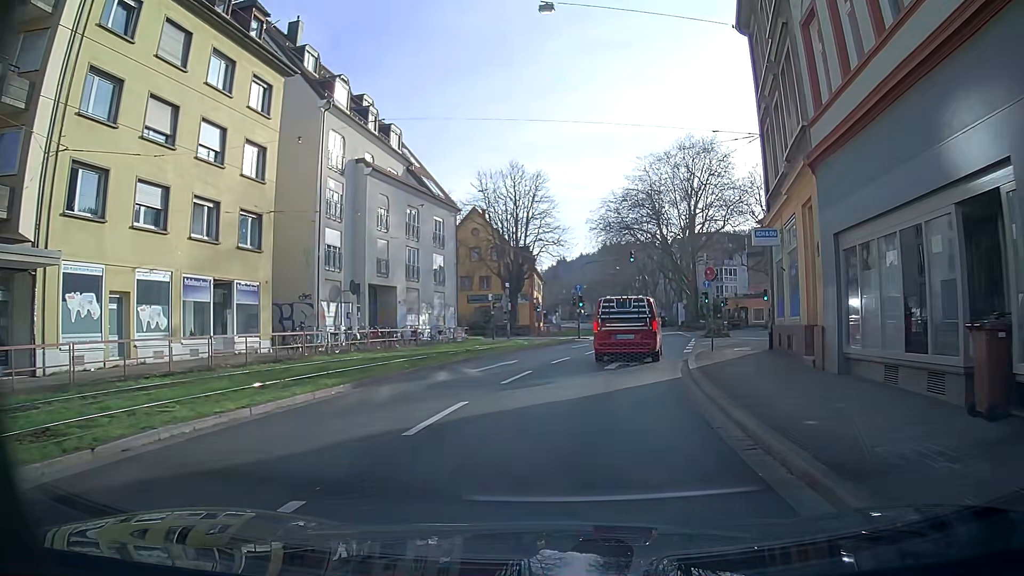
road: primary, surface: asphalt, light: Day
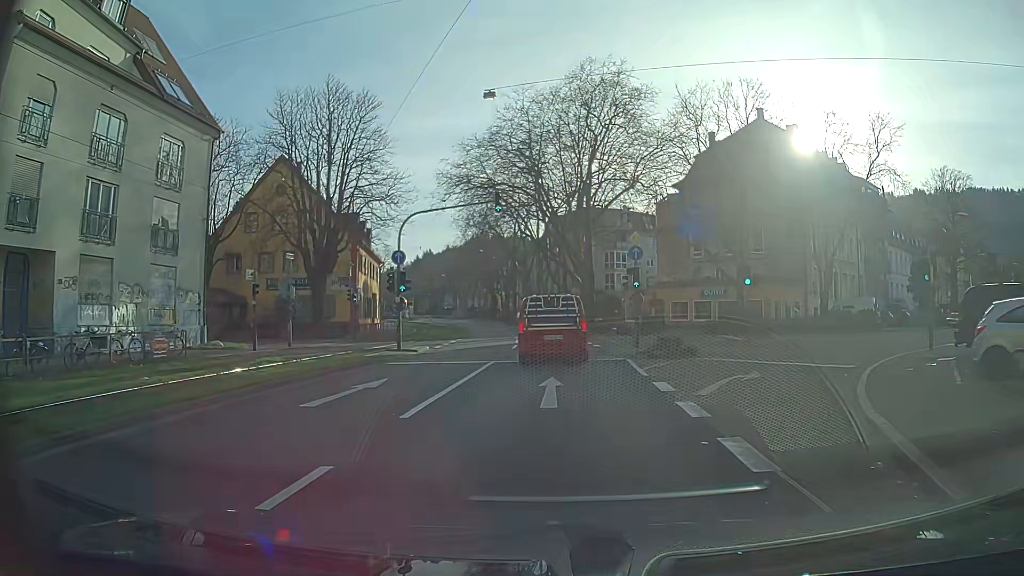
(+2.3, +22.3) m; +11°
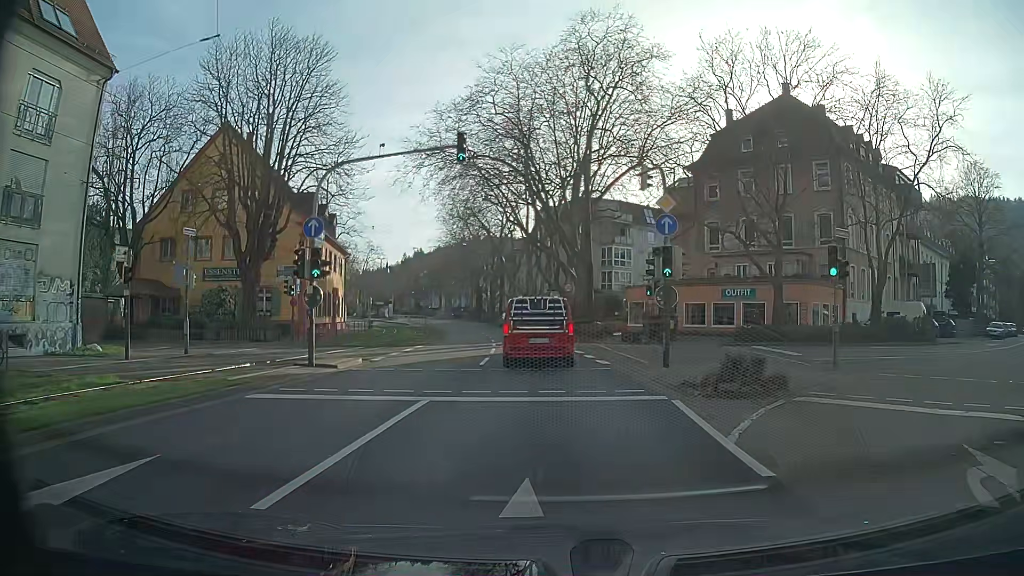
(+0.1, +9.1) m; +1°
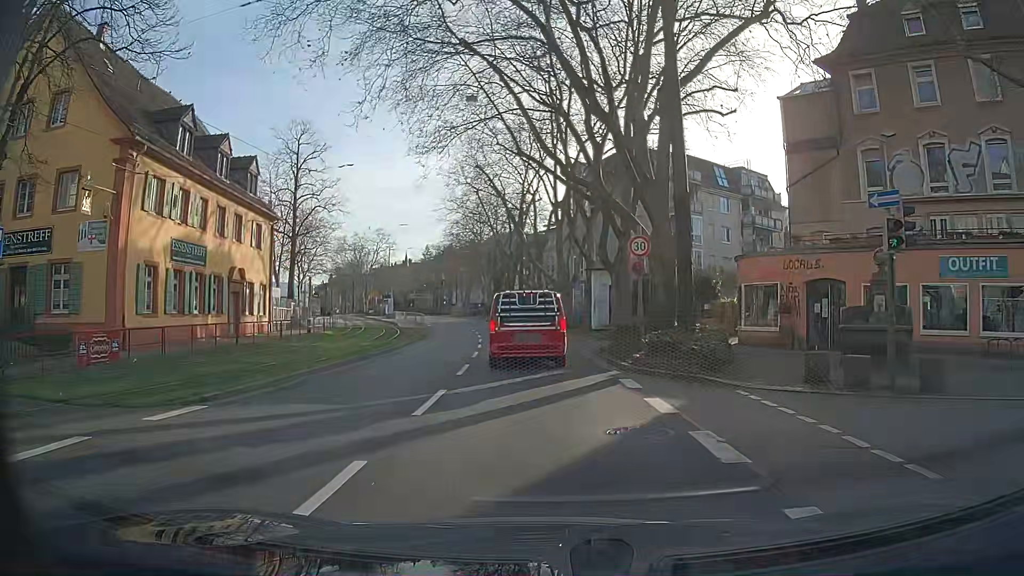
(-0.7, +22.5) m; -3°
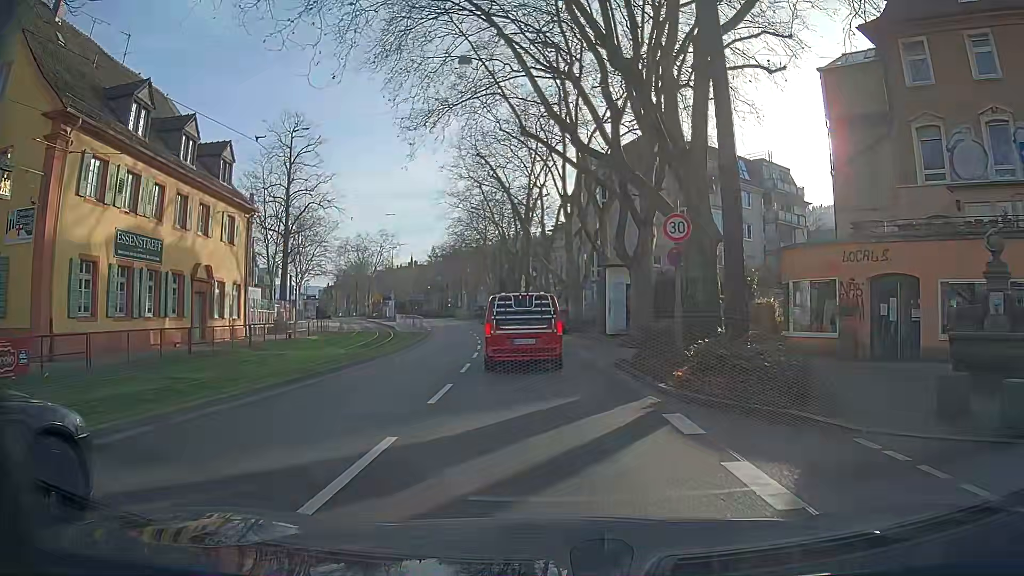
(0.0, +4.4) m; 0°
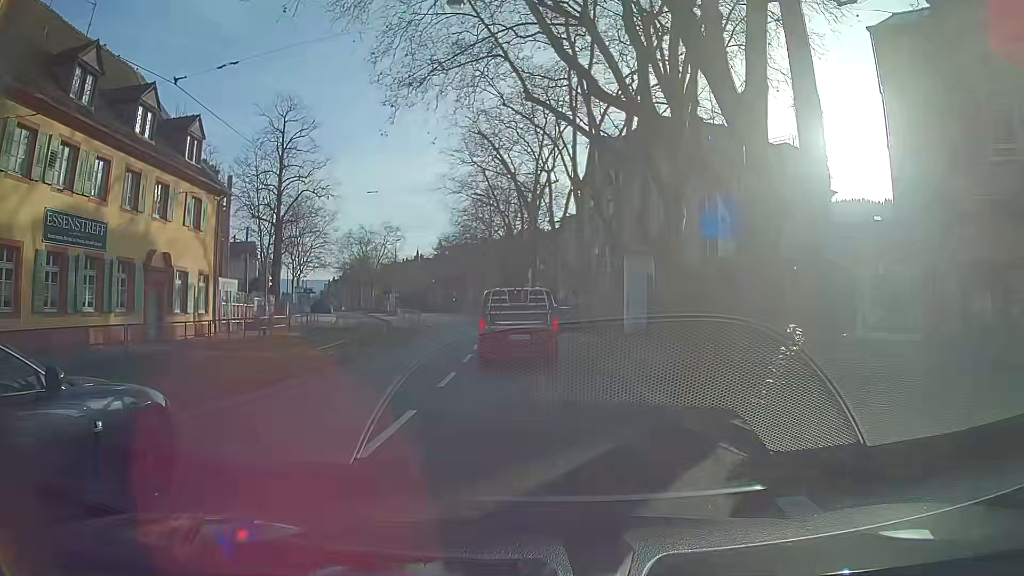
(0.0, +4.3) m; 0°
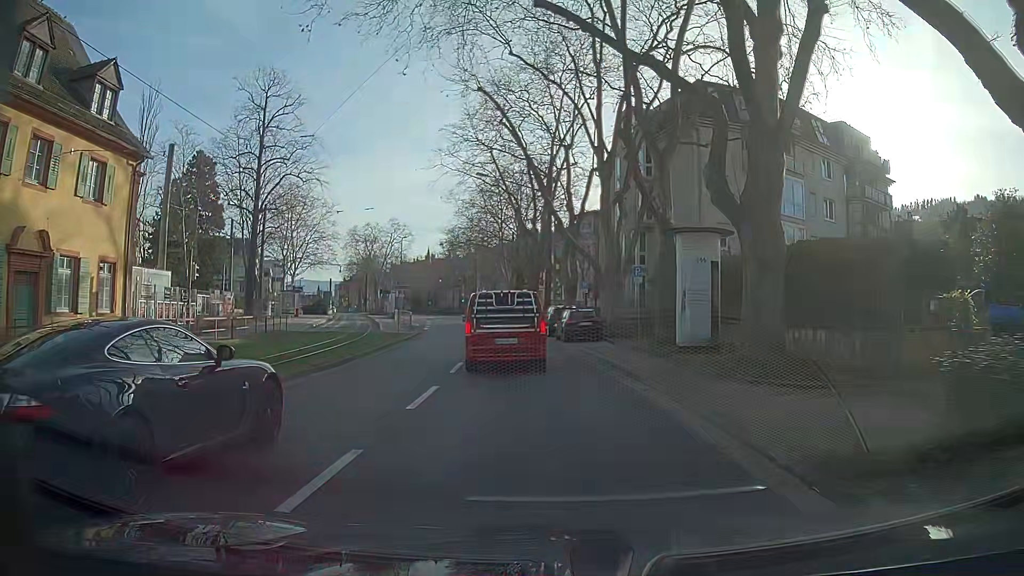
(-0.1, +8.6) m; -1°
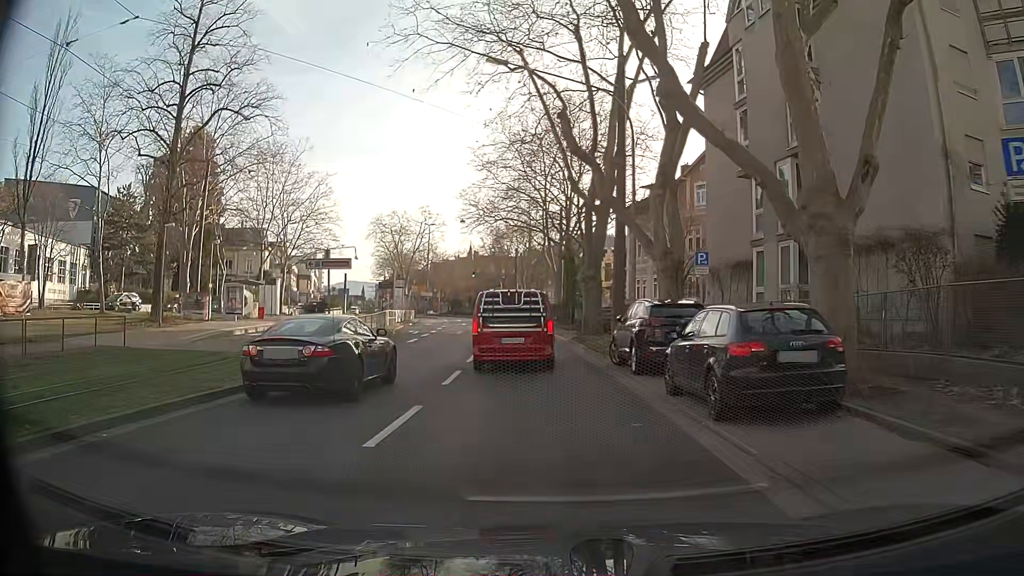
(-0.8, +20.9) m; -4°
(0, +10) (-1, +20) (-1, +30) (-2, +40) (-3, +50) (-4, +60) (-6, +70) (-7, +80) (-9, +89) (-11, +99) m
